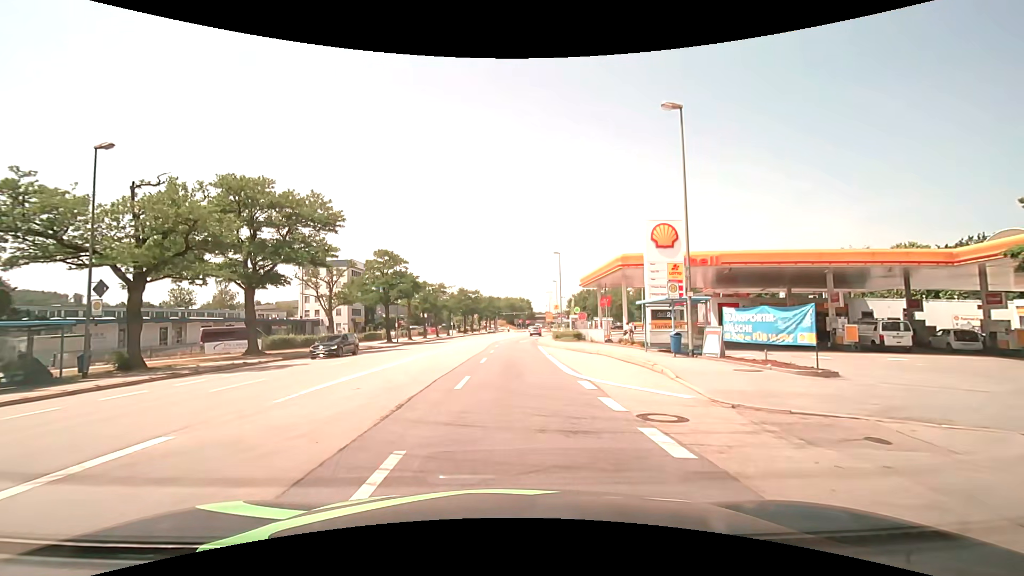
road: primary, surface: asphalt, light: Day
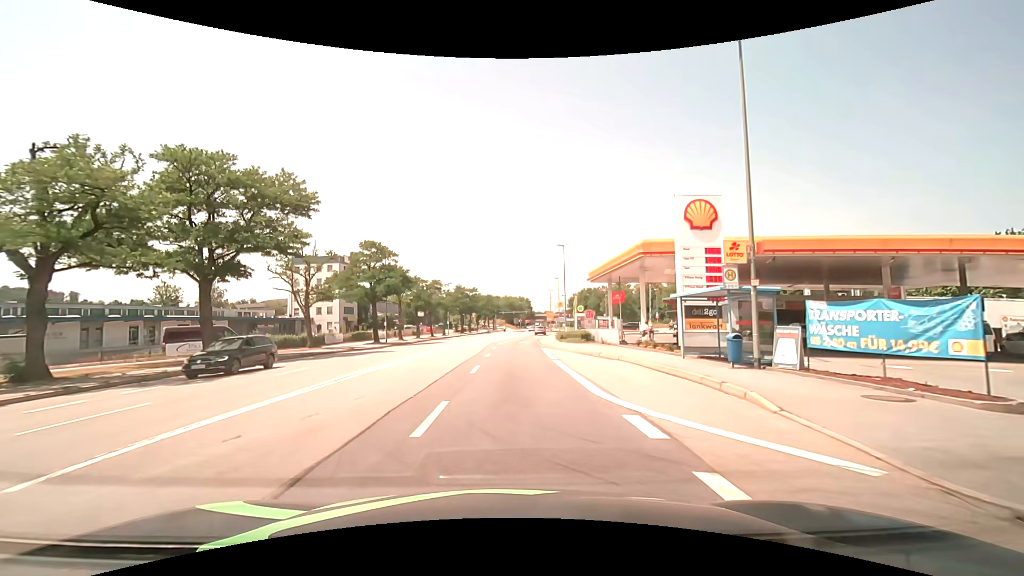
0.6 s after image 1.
(0.0, +5.2) m; +1°
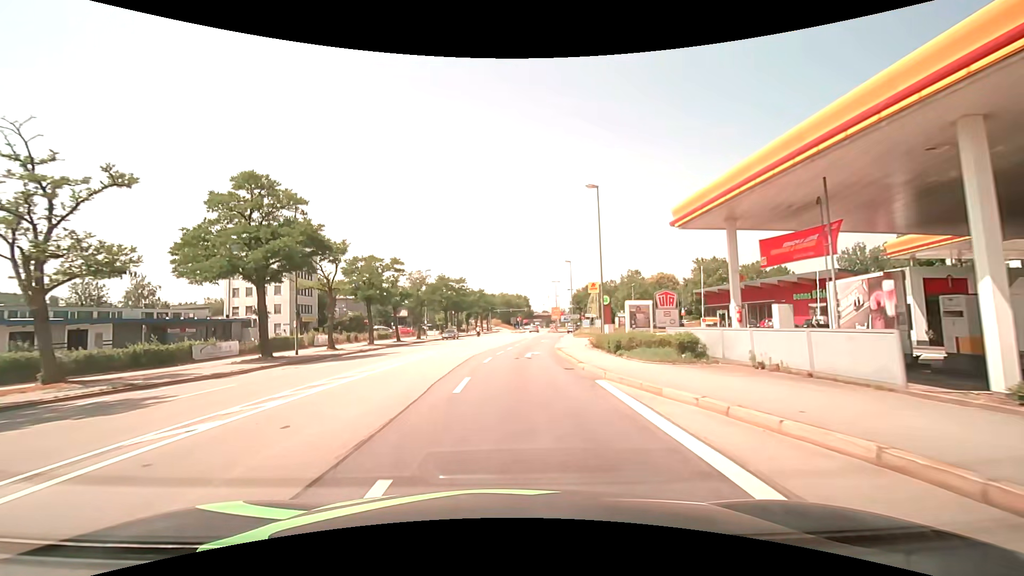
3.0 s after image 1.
(0.0, +23.0) m; 0°
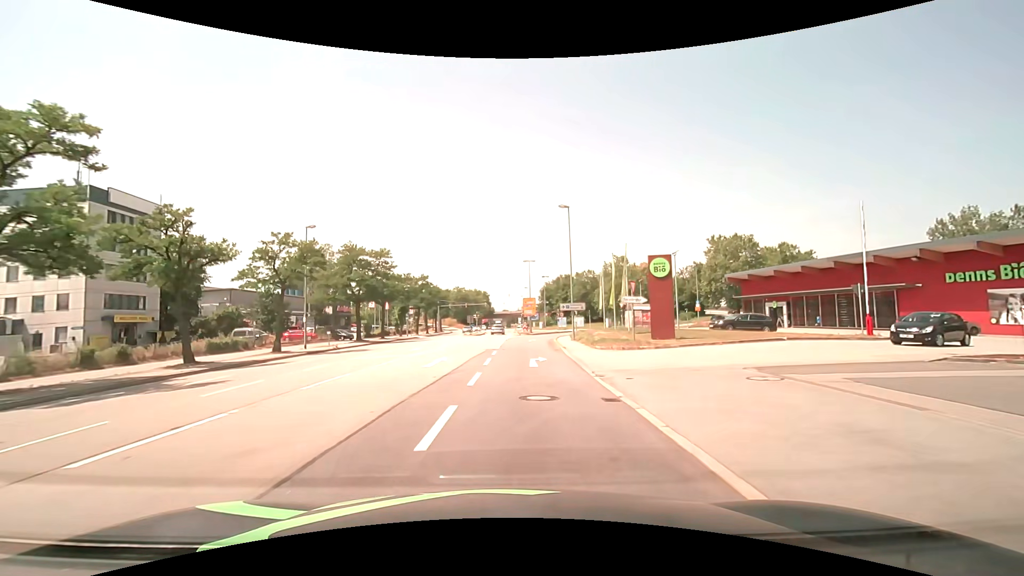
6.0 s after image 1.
(+0.9, +31.9) m; +4°
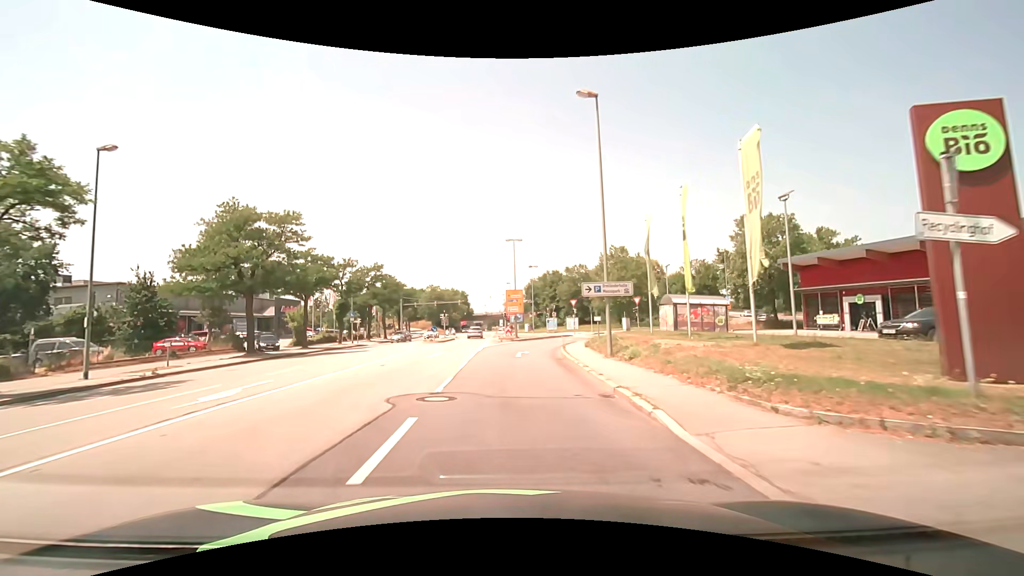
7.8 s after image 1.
(+0.6, +18.9) m; +2°
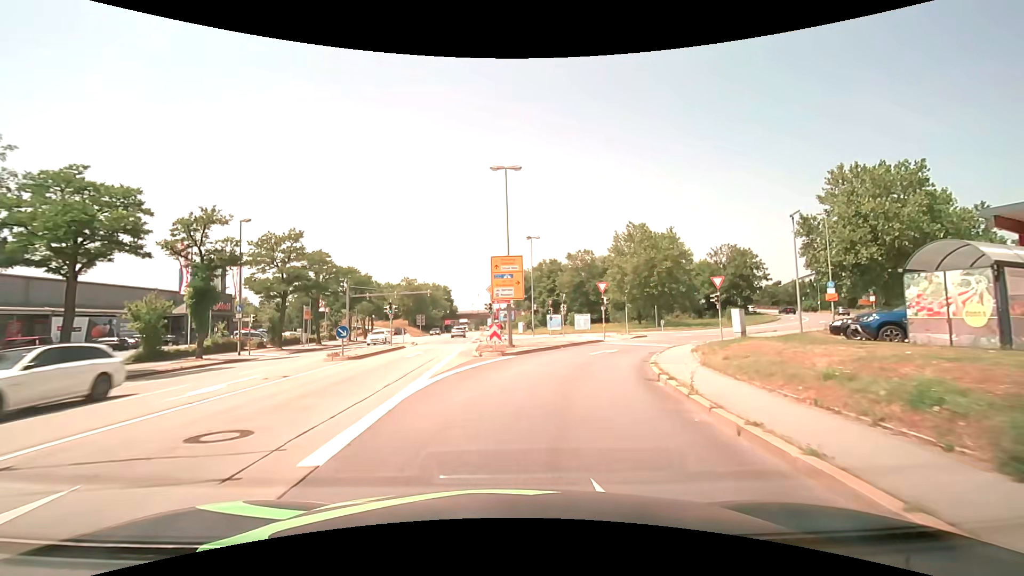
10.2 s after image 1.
(+0.1, +23.3) m; +1°
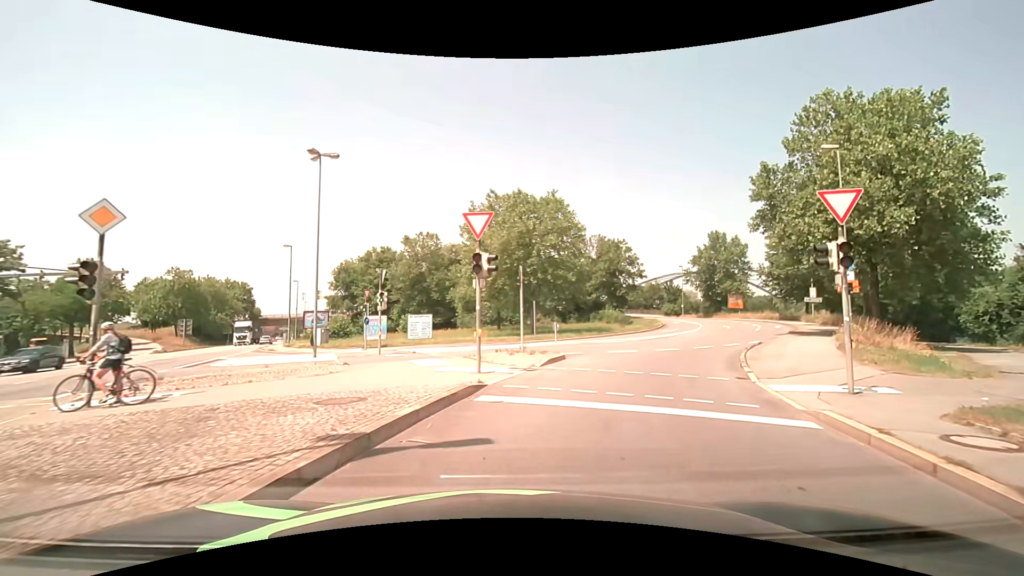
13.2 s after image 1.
(+3.1, +23.8) m; +18°
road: primary_link
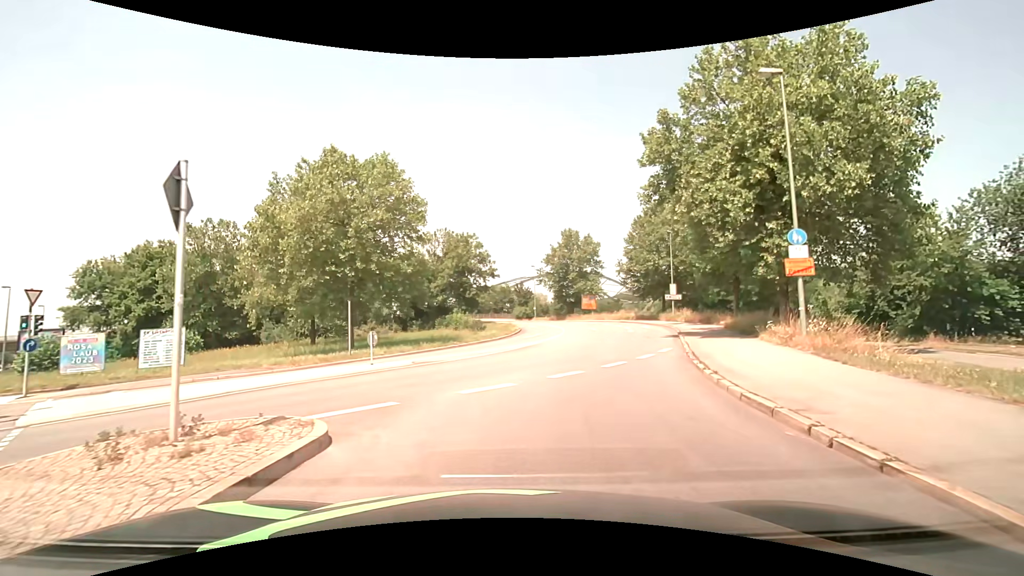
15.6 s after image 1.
(+1.7, +11.3) m; +17°
(+1, +10) (+4, +20) (+7, +29) (+10, +39) (+12, +48) (+13, +58) (+12, +68) (+9, +78) (+5, +87) (-1, +95) m
